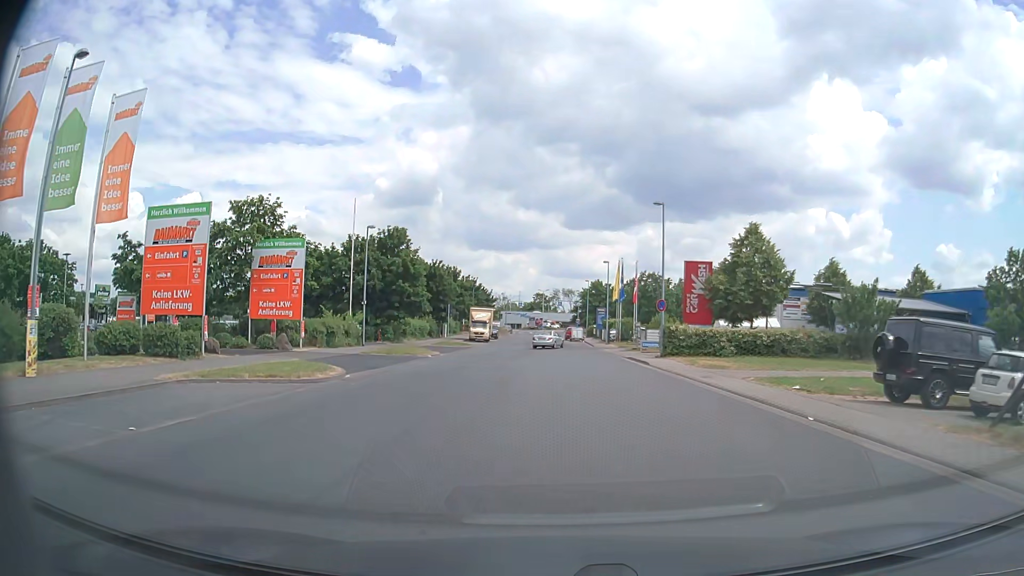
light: Day
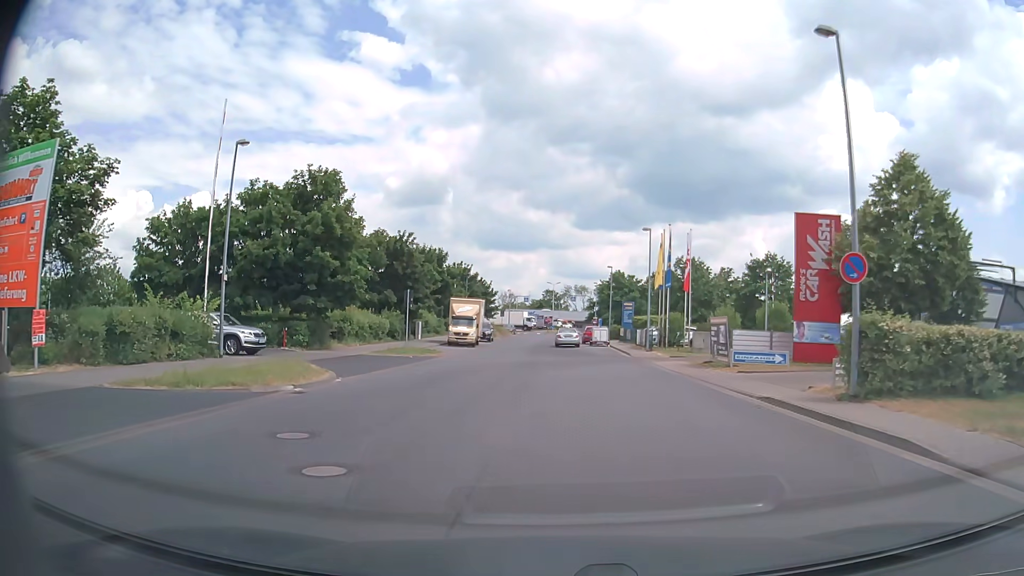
(-0.3, +20.5) m; -1°
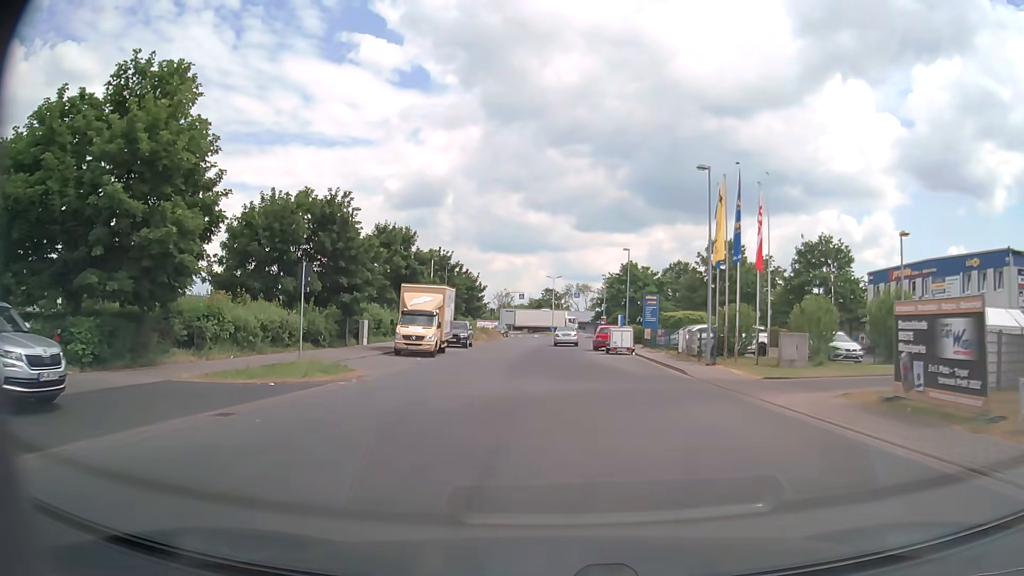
(+0.1, +16.4) m; 0°
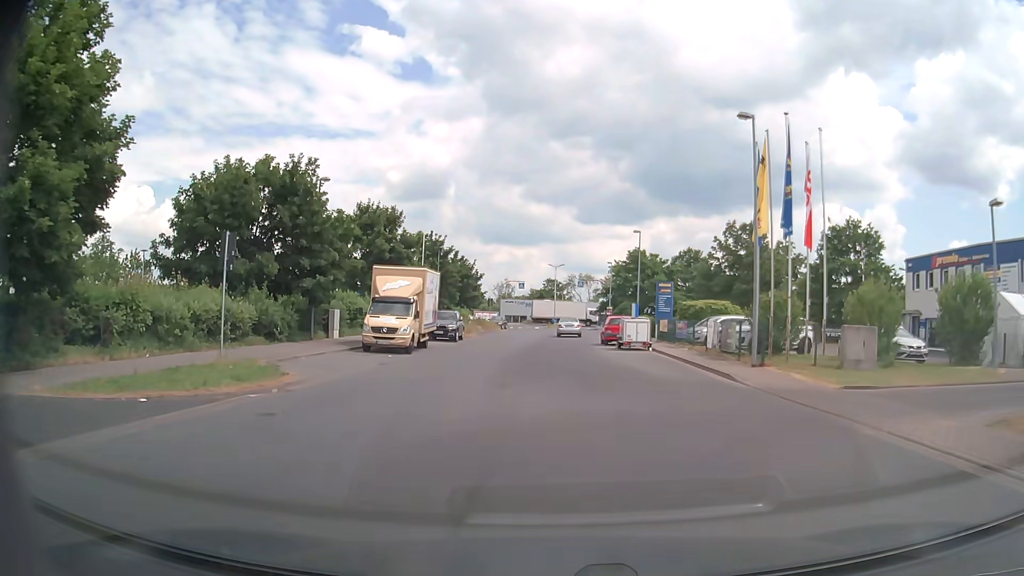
(0.0, +5.8) m; 0°
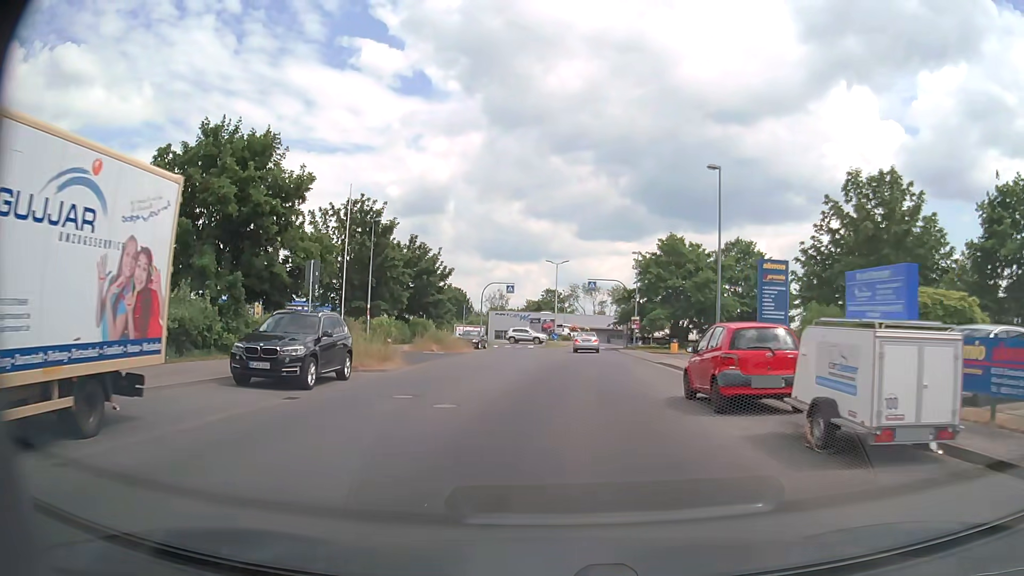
(0.0, +23.6) m; 0°
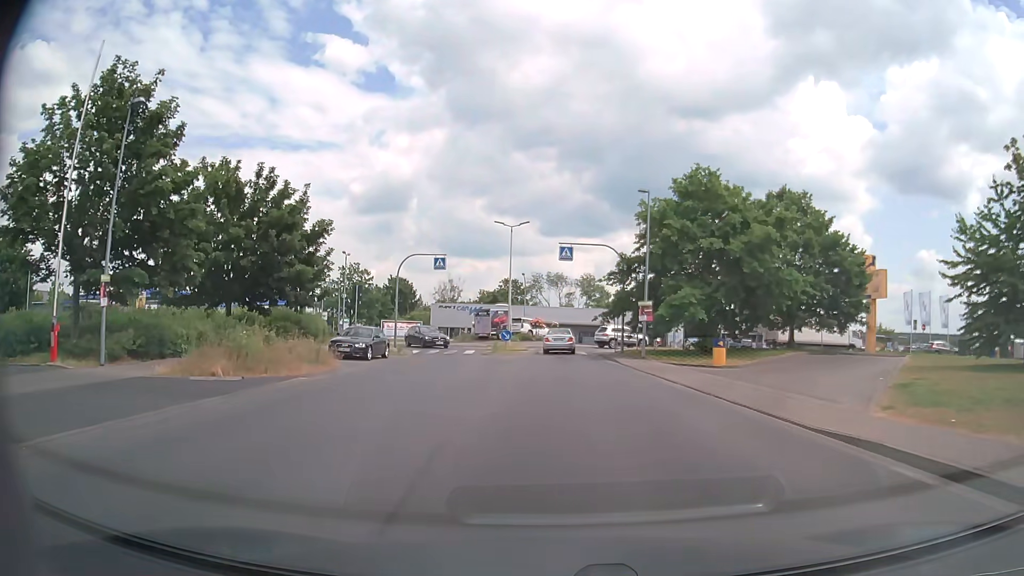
(+0.5, +22.3) m; +3°
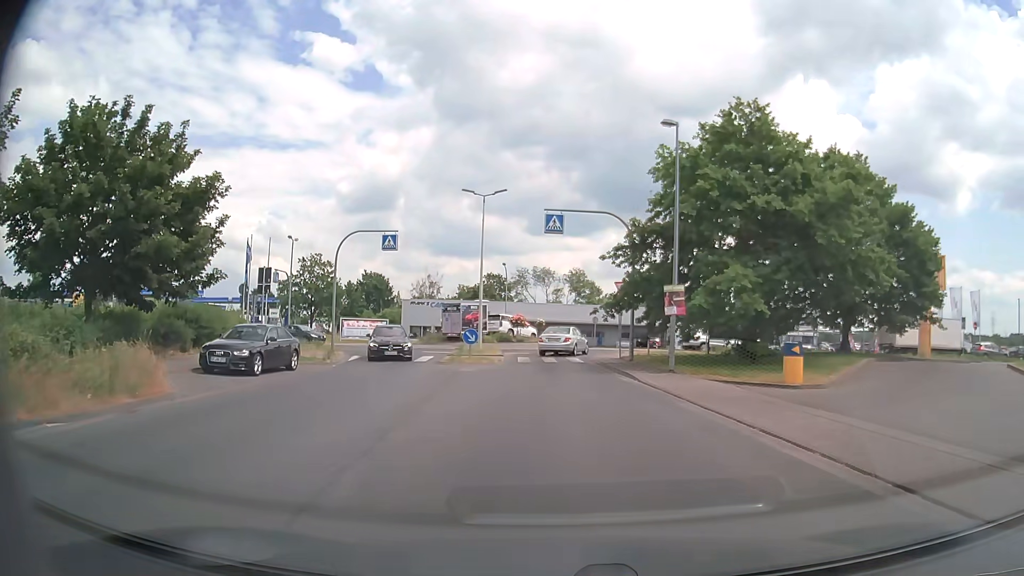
(+0.1, +9.9) m; +1°
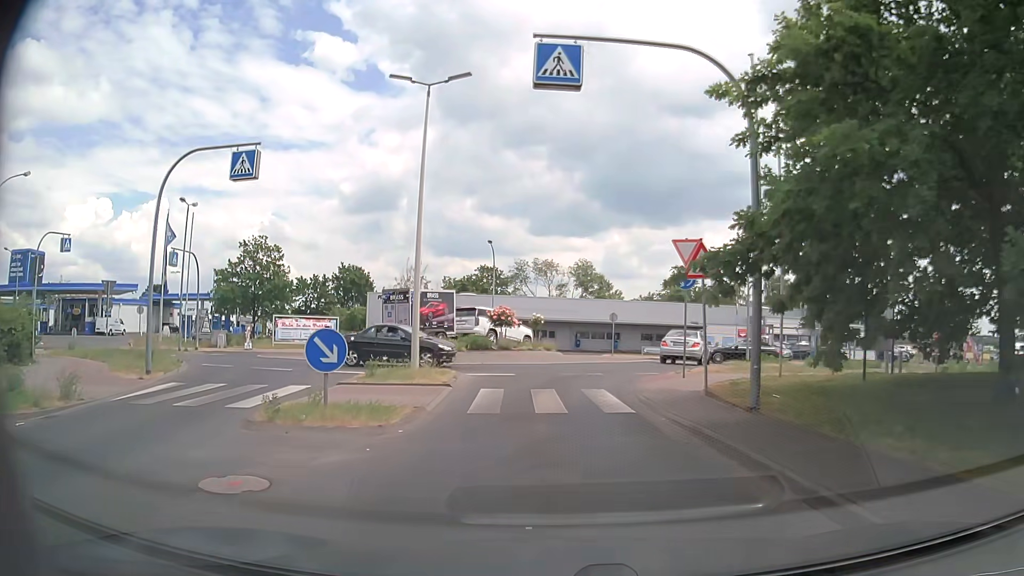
(0.0, +16.1) m; 0°
